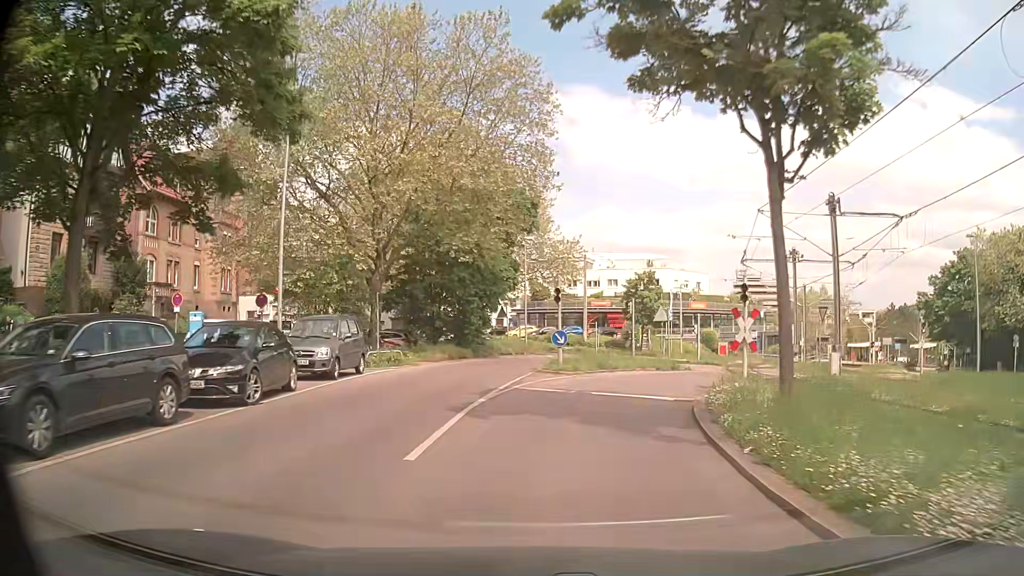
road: secondary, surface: asphalt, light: Day
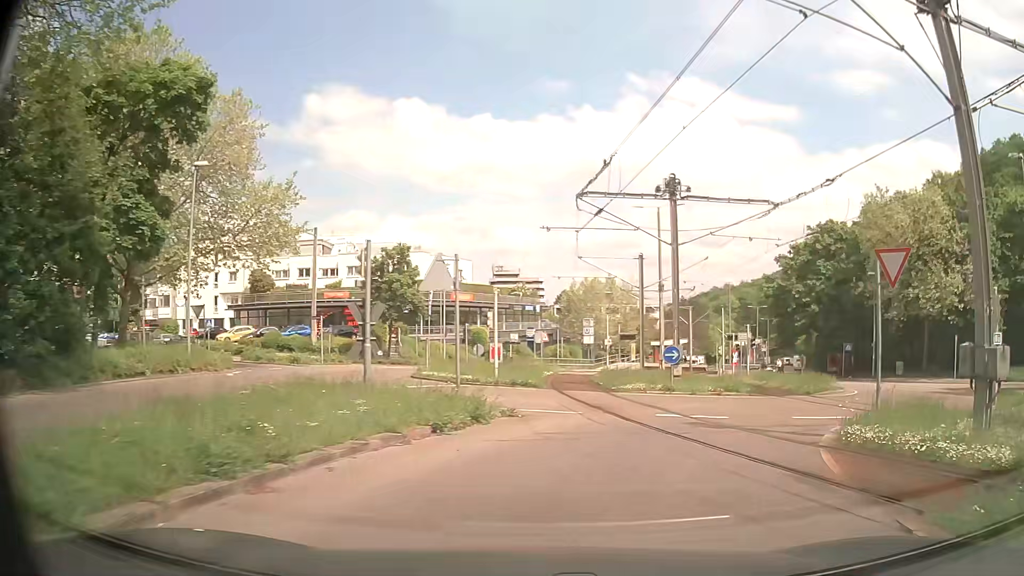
(+2.6, +20.4) m; +21°
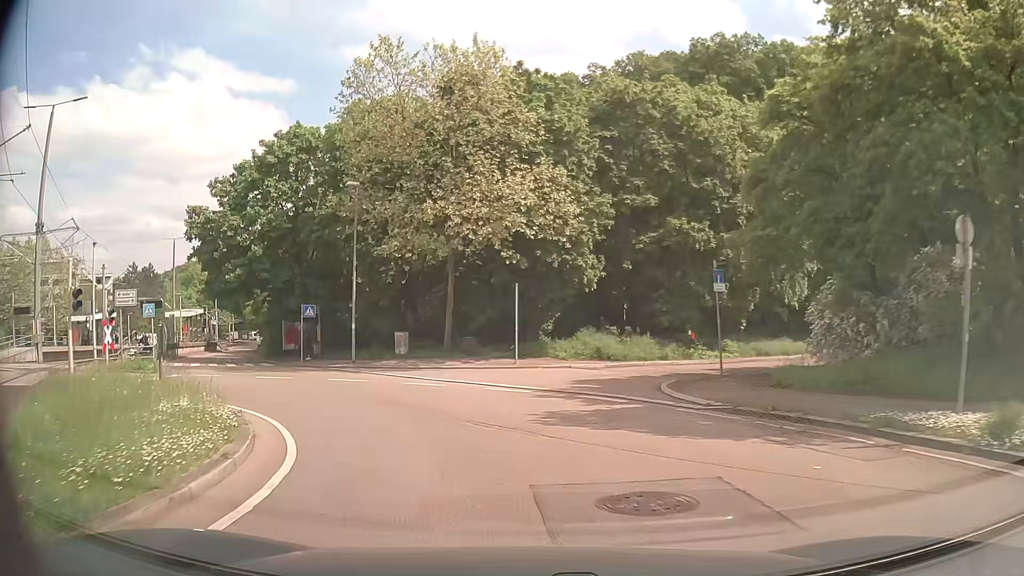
(+9.9, +20.0) m; +46°
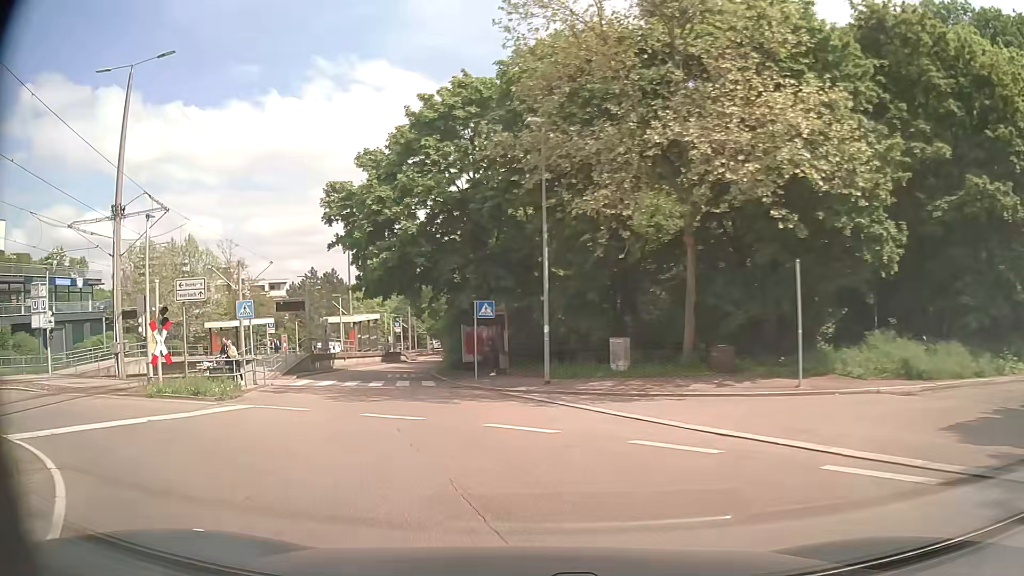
(-1.8, +10.1) m; -20°
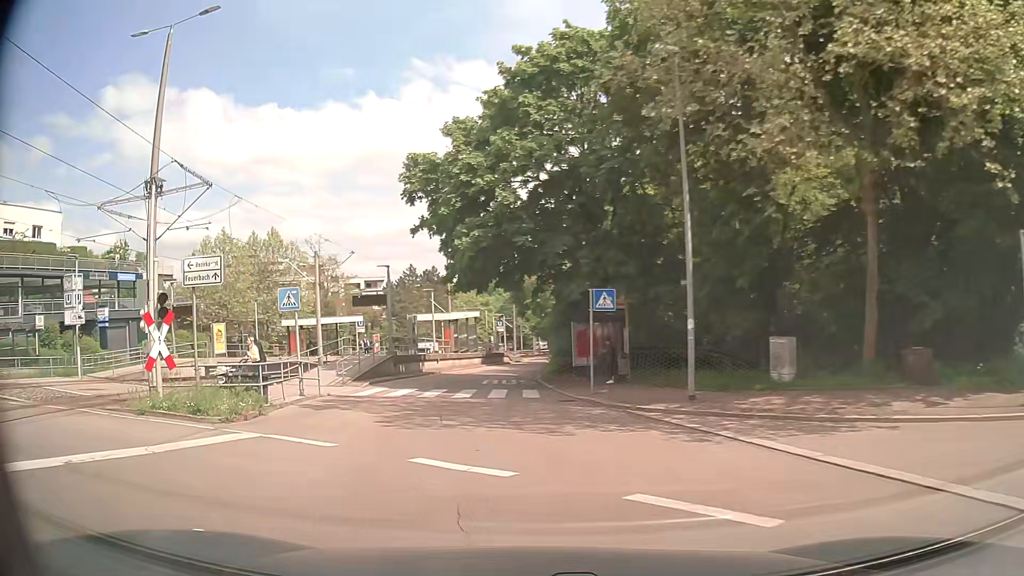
(-0.4, +5.5) m; -9°
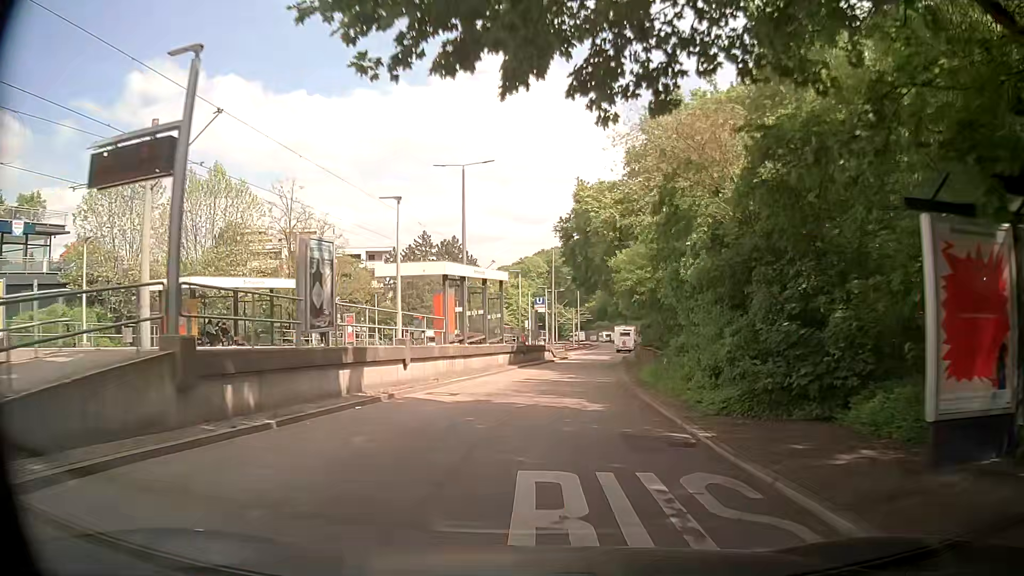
(-1.4, +24.7) m; -2°
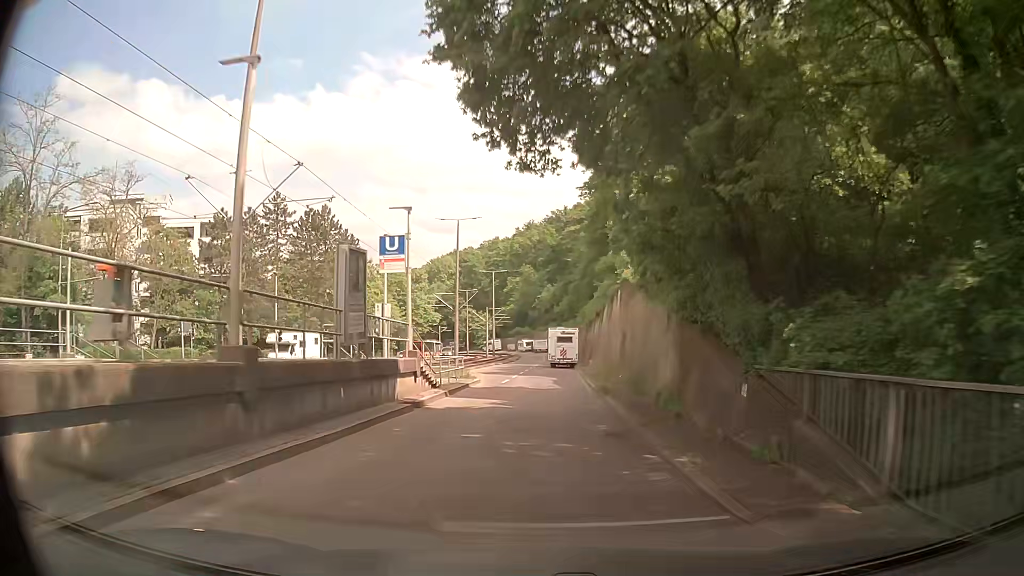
(+2.1, +29.0) m; +7°
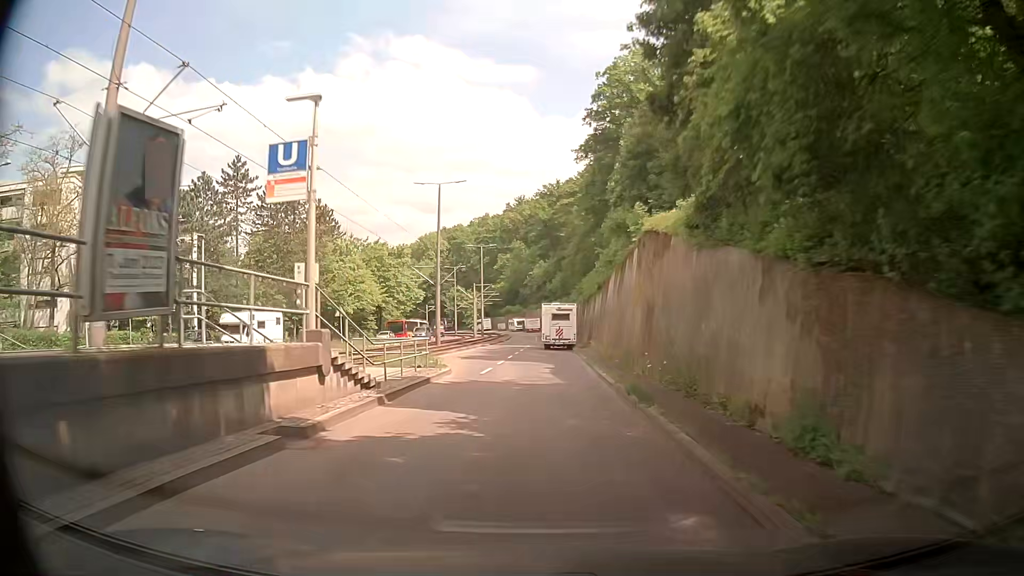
(+0.1, +7.5) m; 0°
